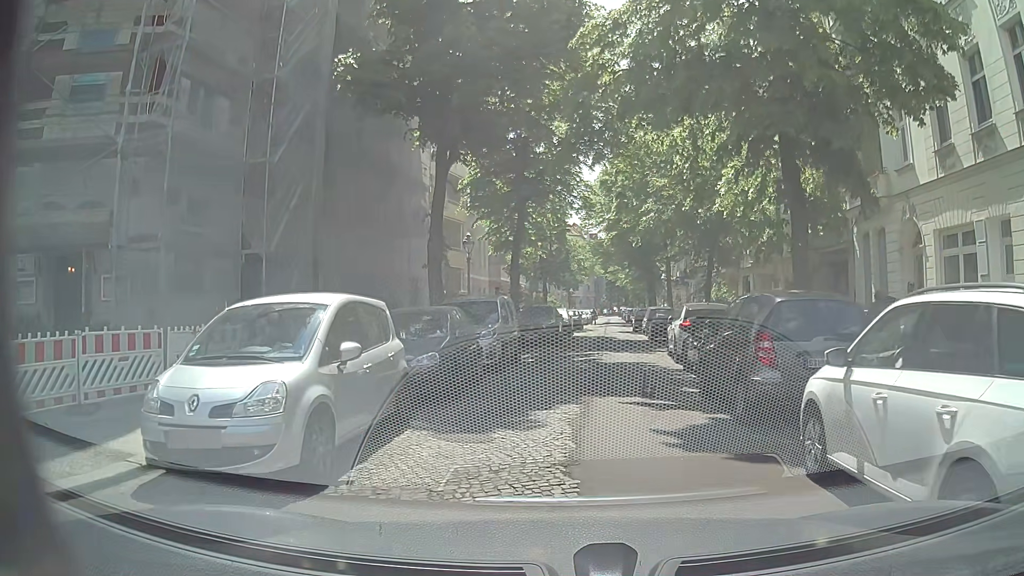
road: residential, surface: asphalt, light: Day
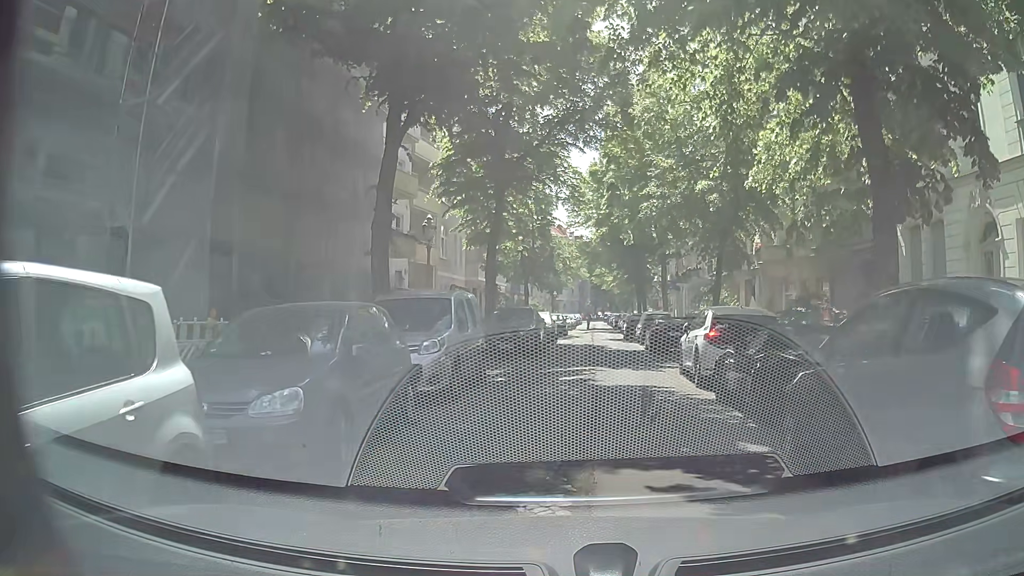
(0.0, +4.7) m; +1°
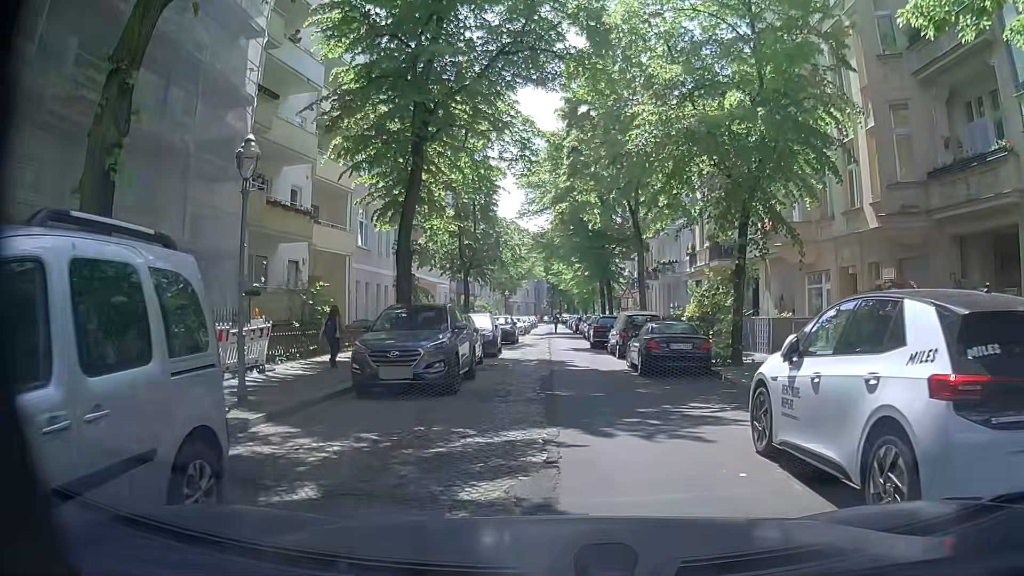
(+0.5, +9.2) m; +6°
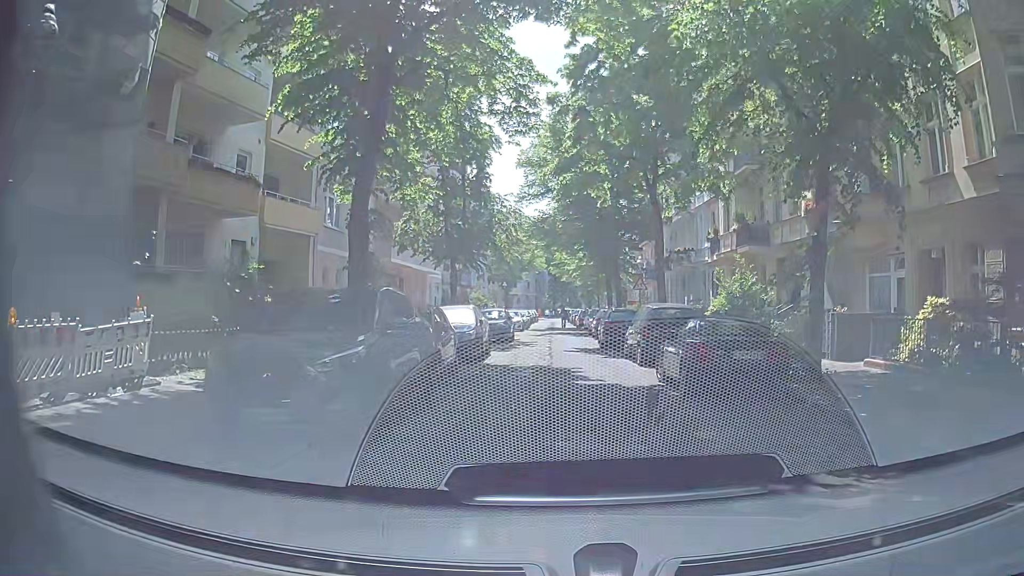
(-0.1, +5.3) m; -2°
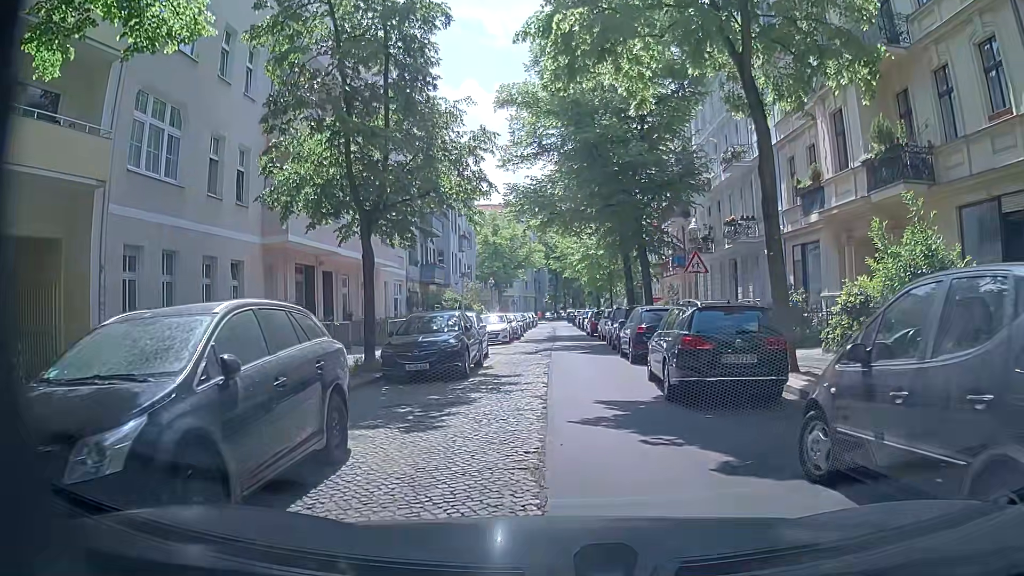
(+0.2, +14.4) m; -1°
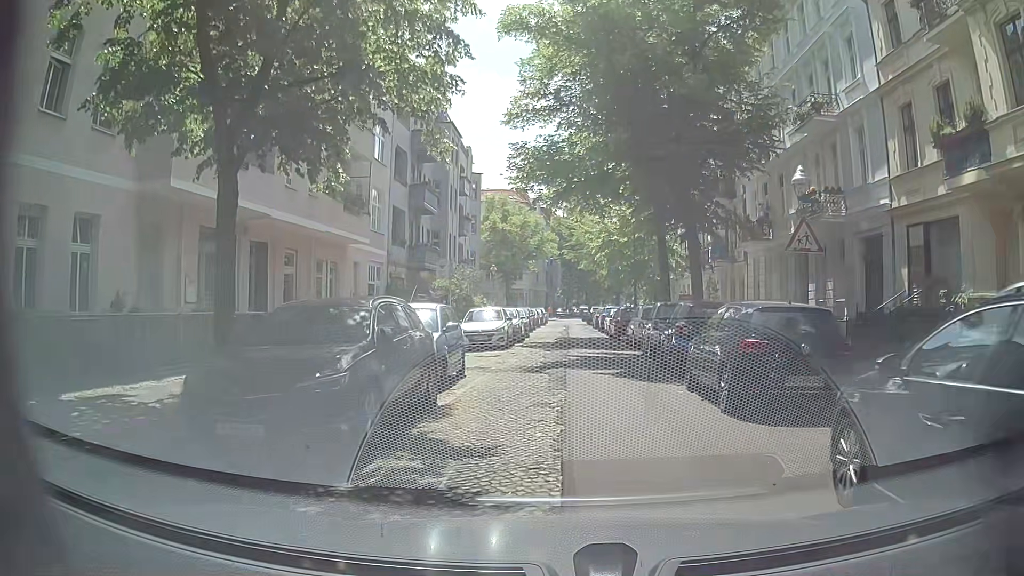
(+0.1, +8.5) m; -1°
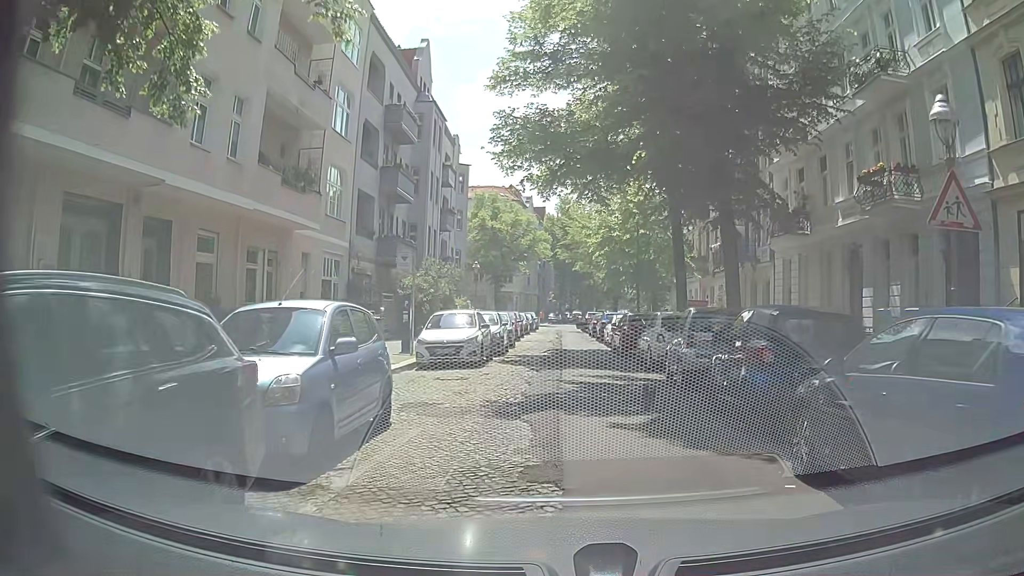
(+0.1, +5.7) m; +1°
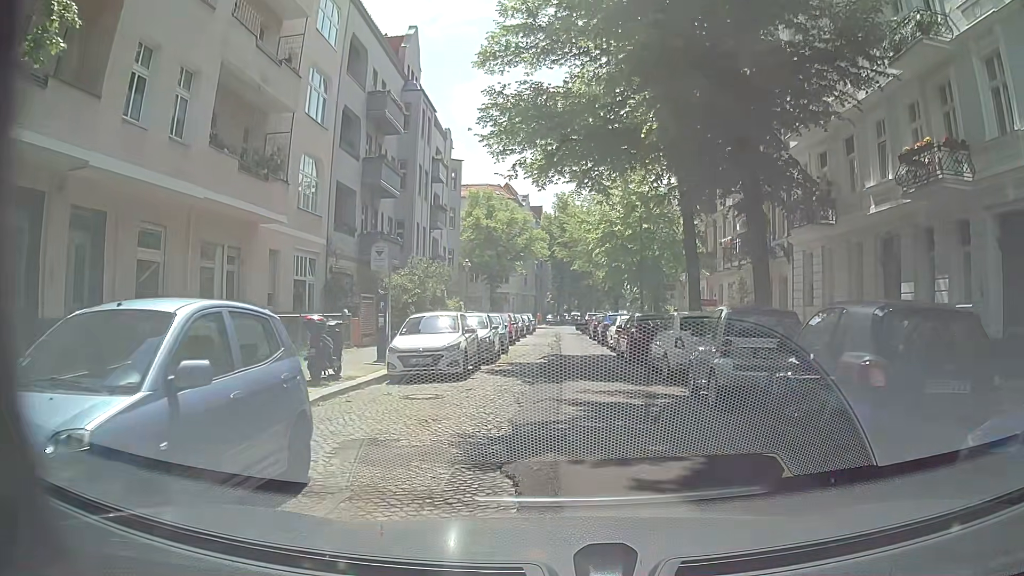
(0.0, +2.8) m; +2°
